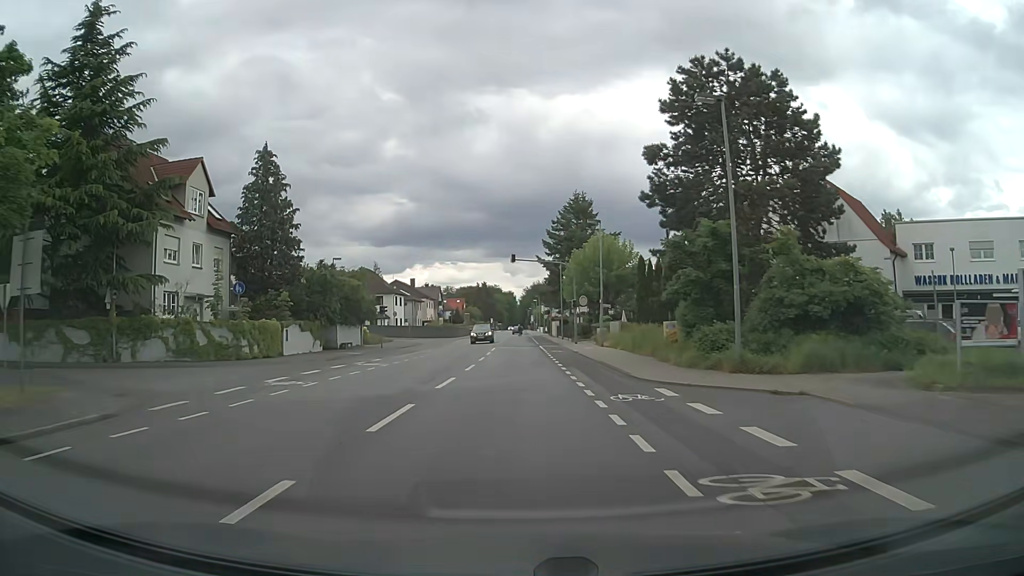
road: secondary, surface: asphalt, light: Day
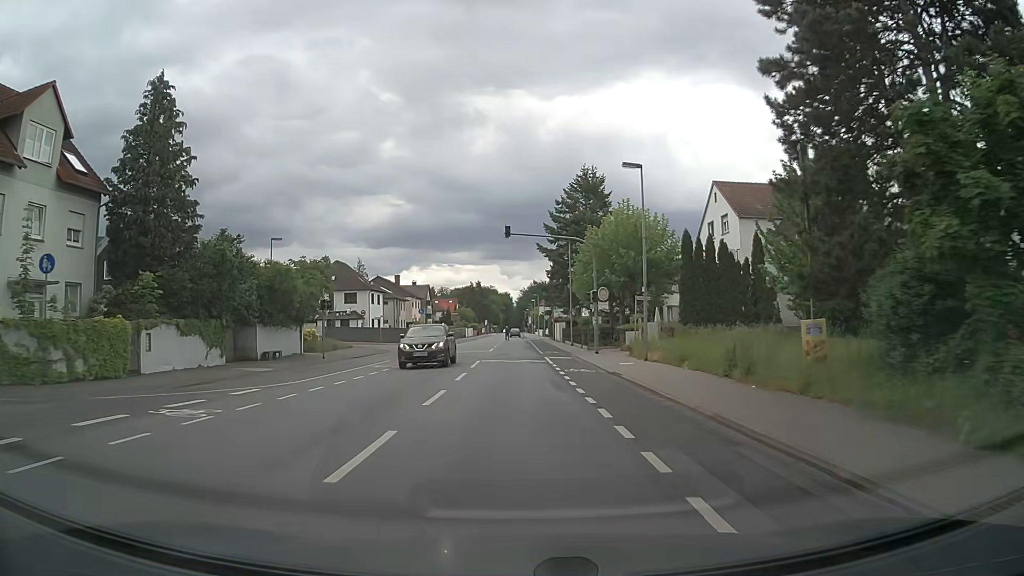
(+0.1, +14.9) m; 0°
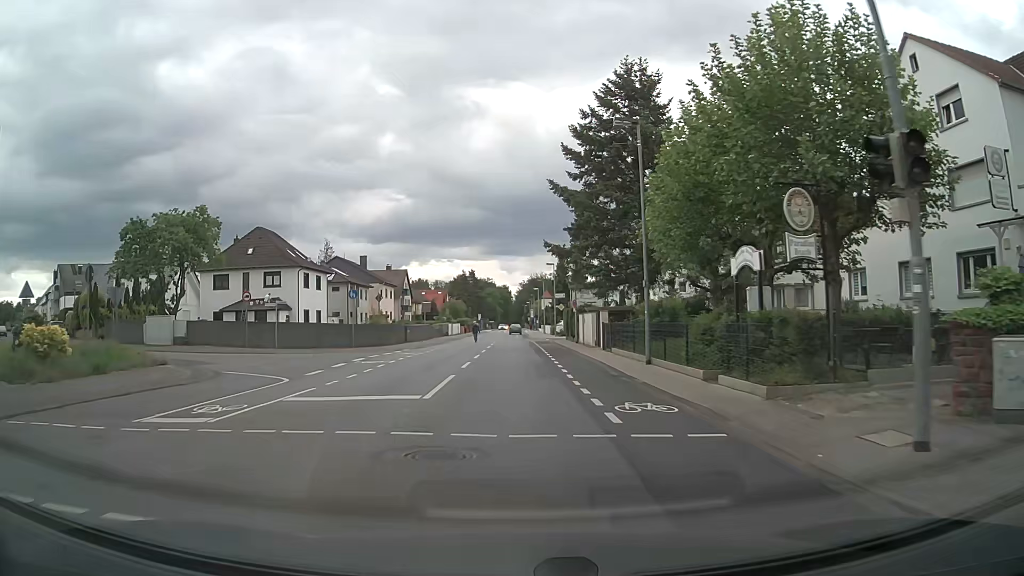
(0.0, +28.7) m; 0°
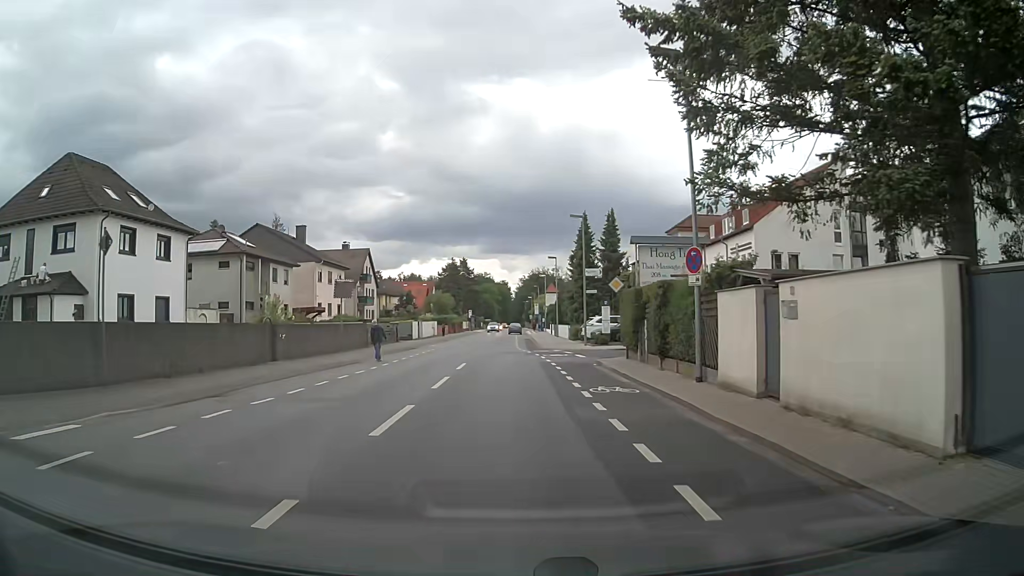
(0.0, +30.4) m; 0°
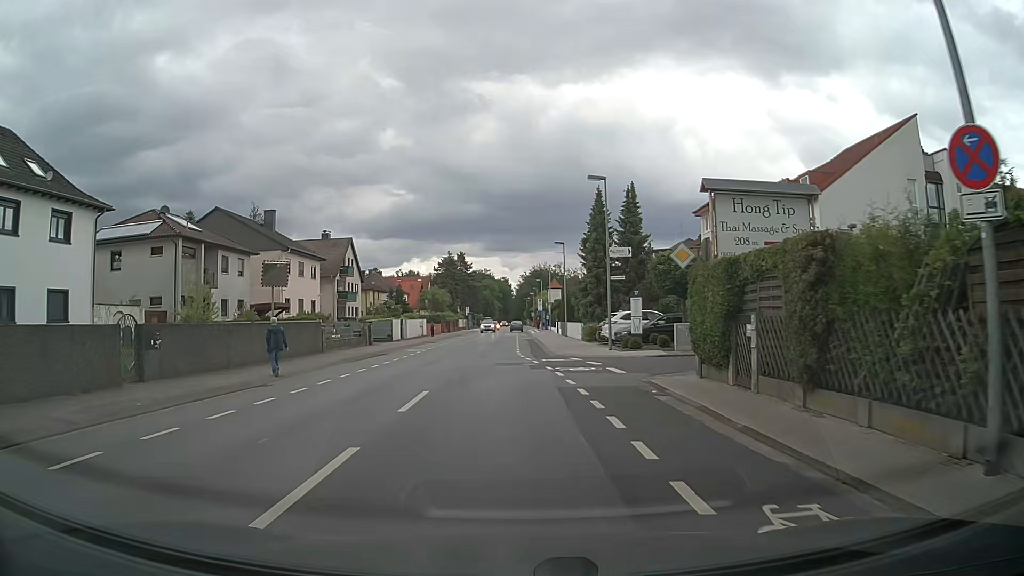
(0.0, +9.7) m; 0°
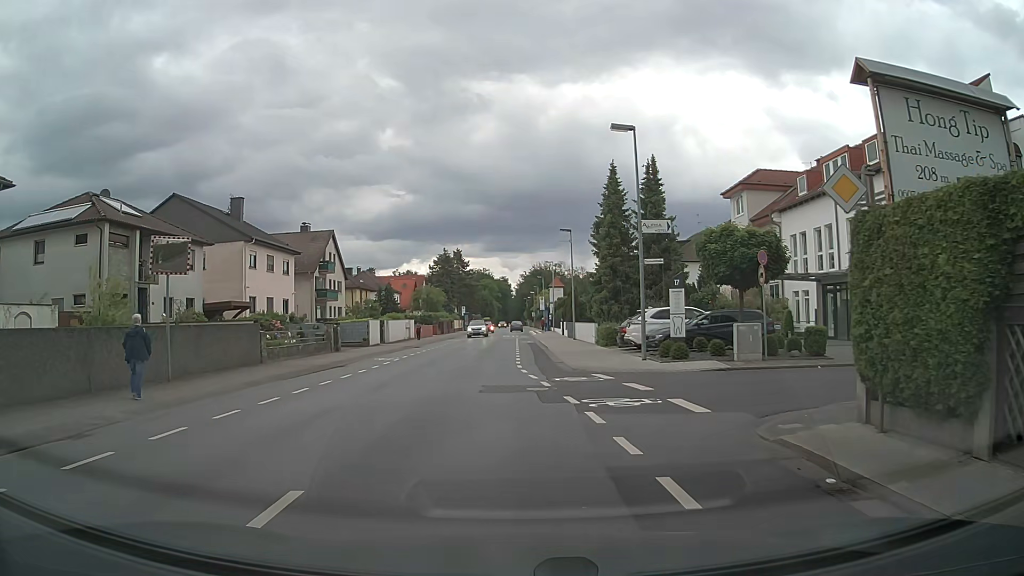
(0.0, +7.6) m; 0°
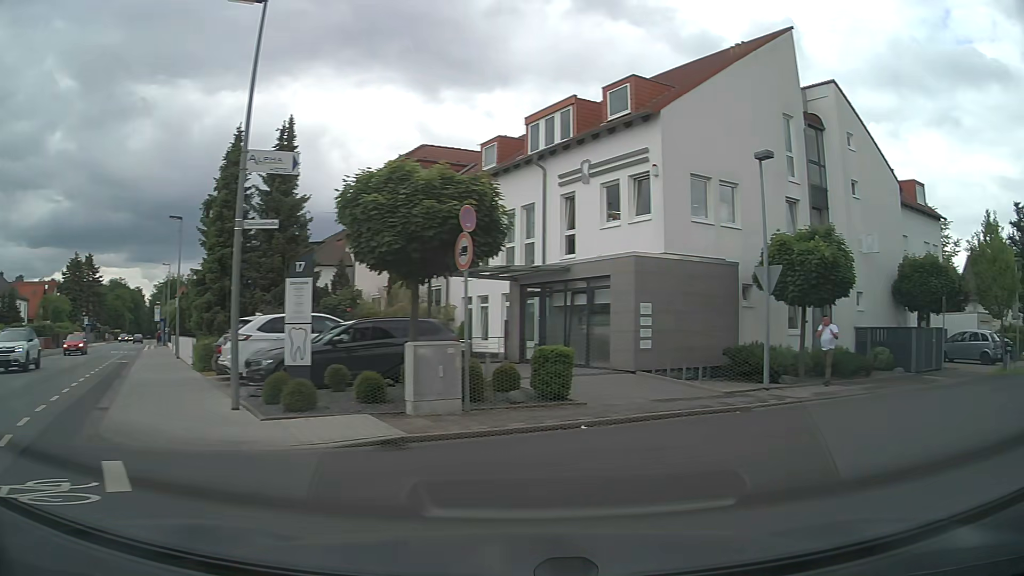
(+1.4, +9.7) m; +31°
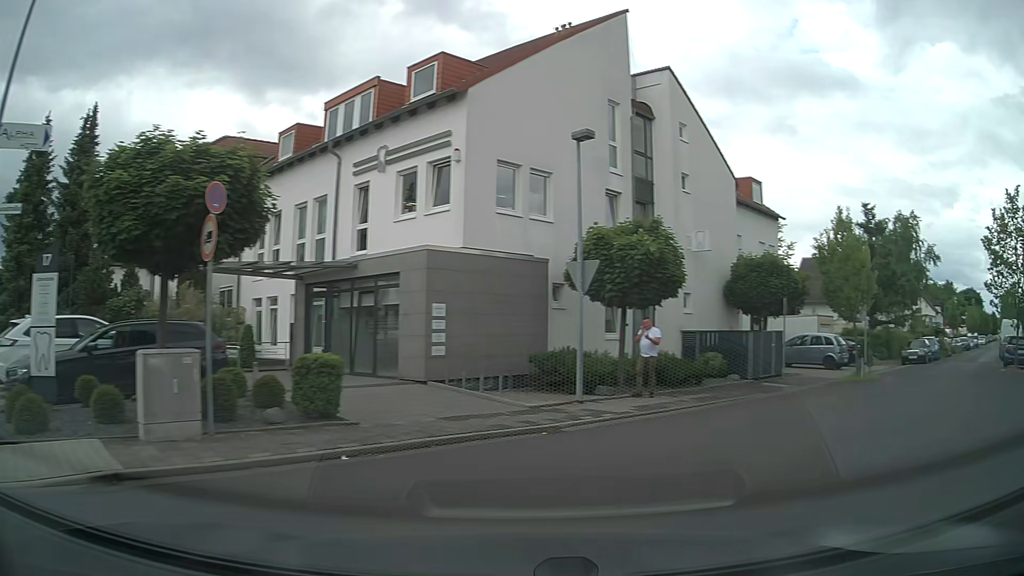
(+0.3, +2.2) m; +18°
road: residential
(+4, +9) (+10, +17) (+16, +25) (+23, +32) (+29, +40) (+36, +47) (+43, +55) (+49, +62) (+56, +70) (+63, +77) m
